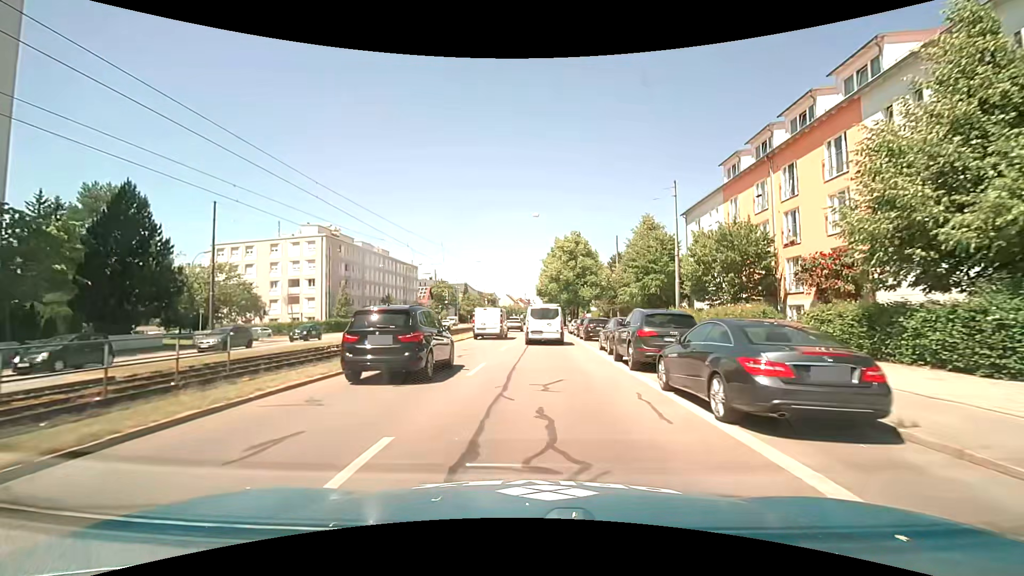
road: primary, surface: asphalt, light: Day
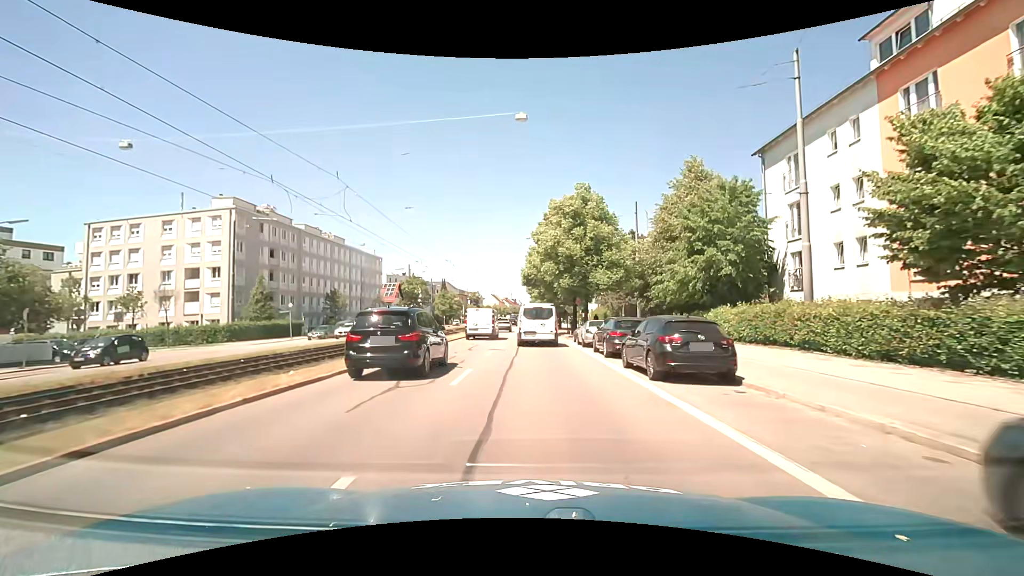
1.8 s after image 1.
(+0.3, +19.4) m; +2°
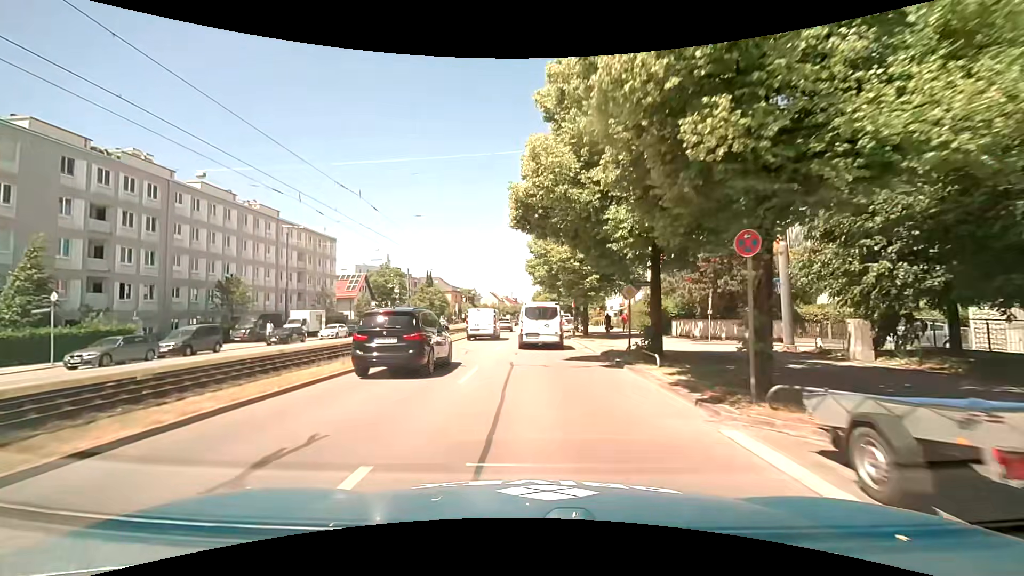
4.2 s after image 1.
(-0.2, +25.8) m; 0°
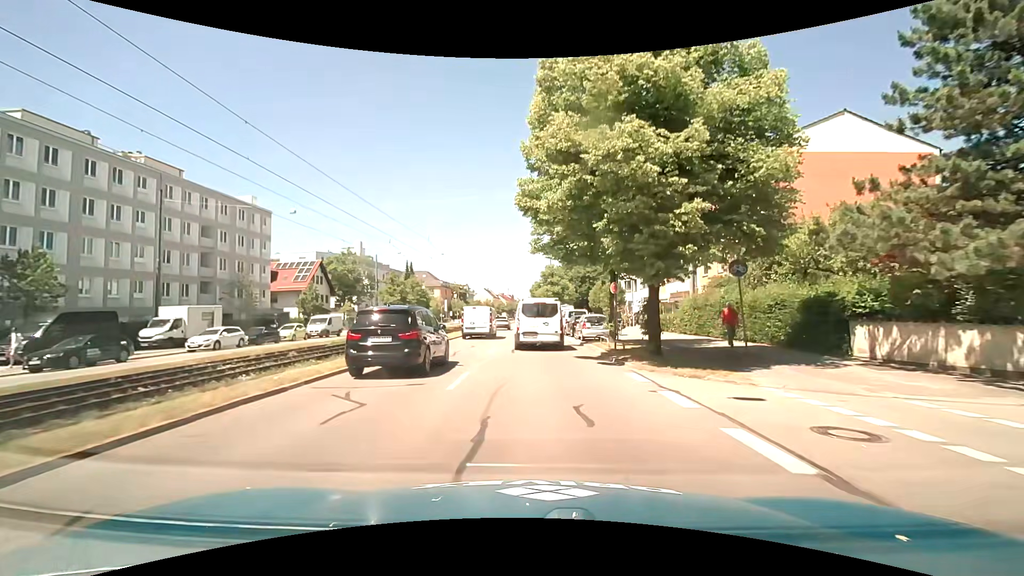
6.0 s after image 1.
(0.0, +19.2) m; -1°
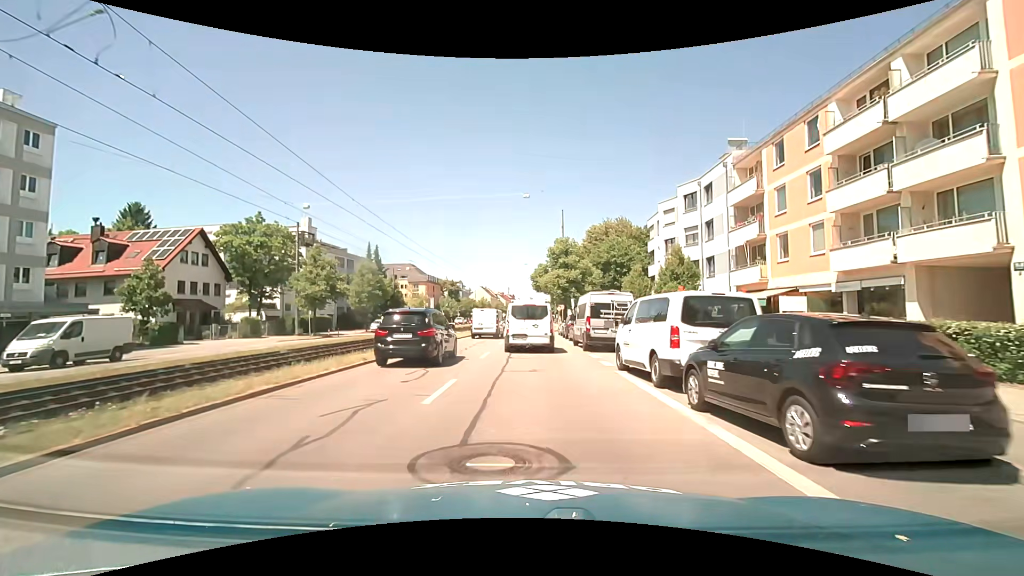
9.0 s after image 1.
(+0.5, +27.9) m; 0°
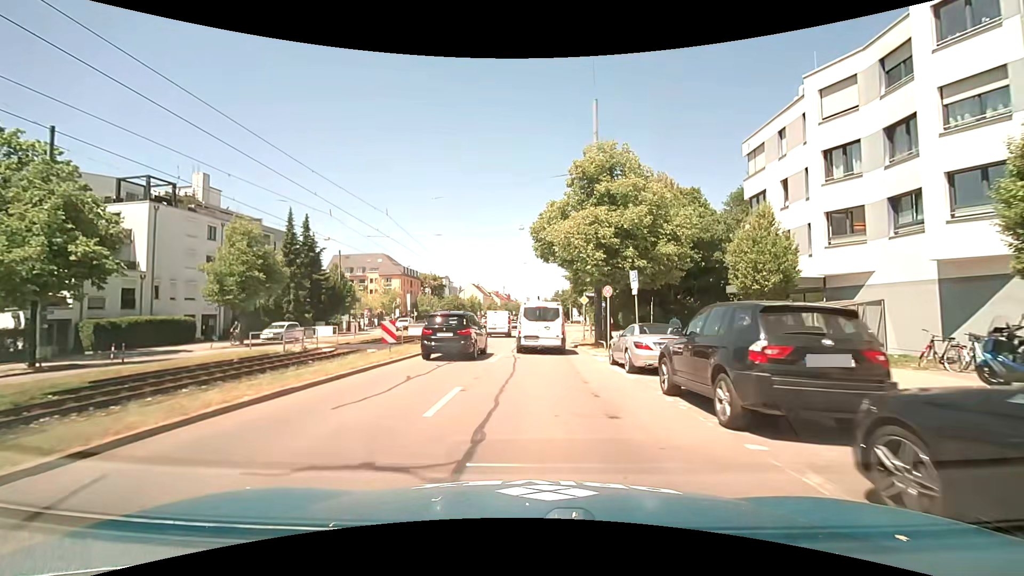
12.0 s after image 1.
(+0.2, +27.9) m; +1°
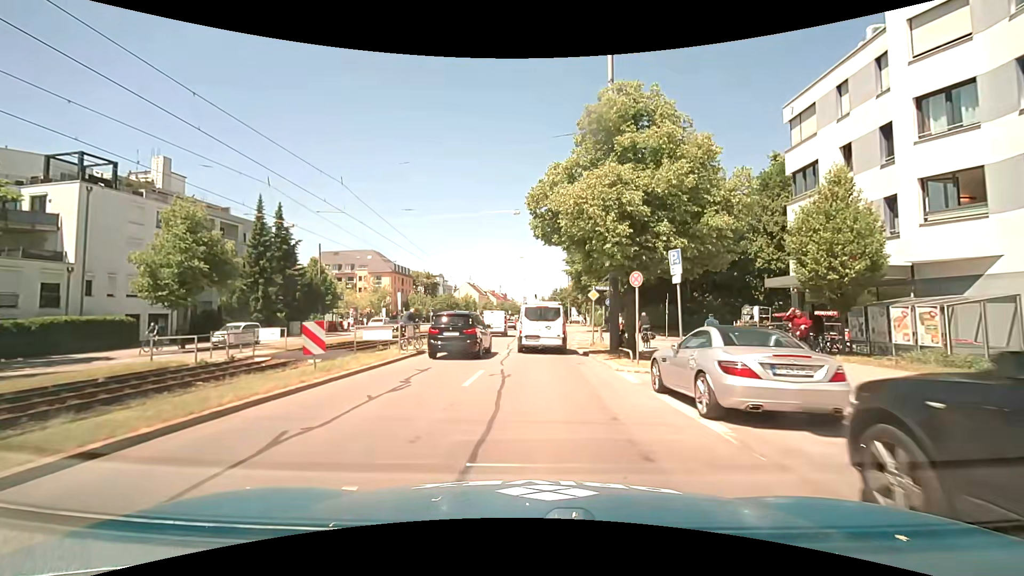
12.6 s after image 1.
(0.0, +5.9) m; 0°
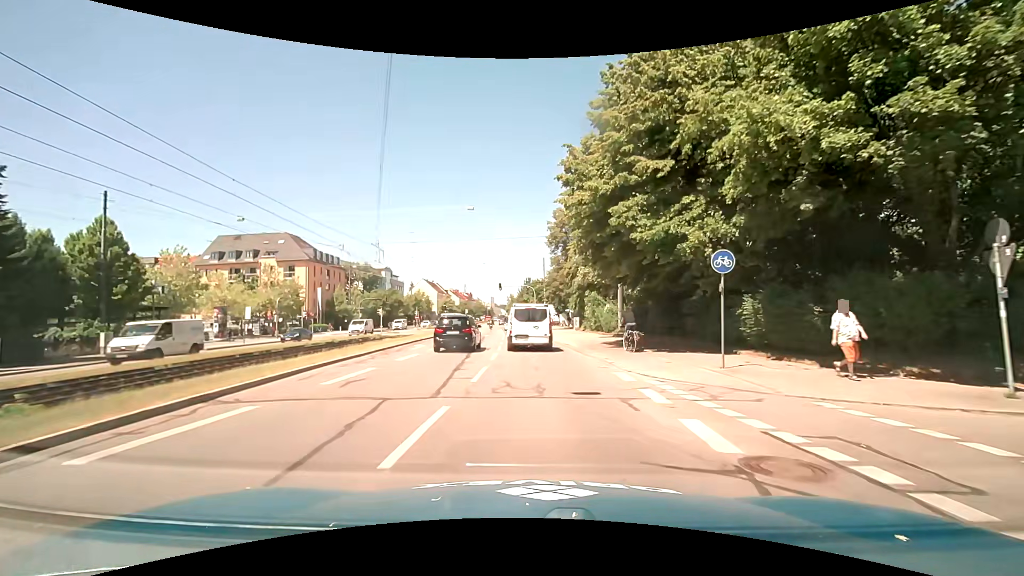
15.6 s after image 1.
(+0.8, +29.3) m; +4°
(0, +10) (0, +20) (-1, +30) (-1, +40) (-2, +50) (-2, +60) (-3, +70) (-3, +80) (-4, +90) (-5, +100) m
